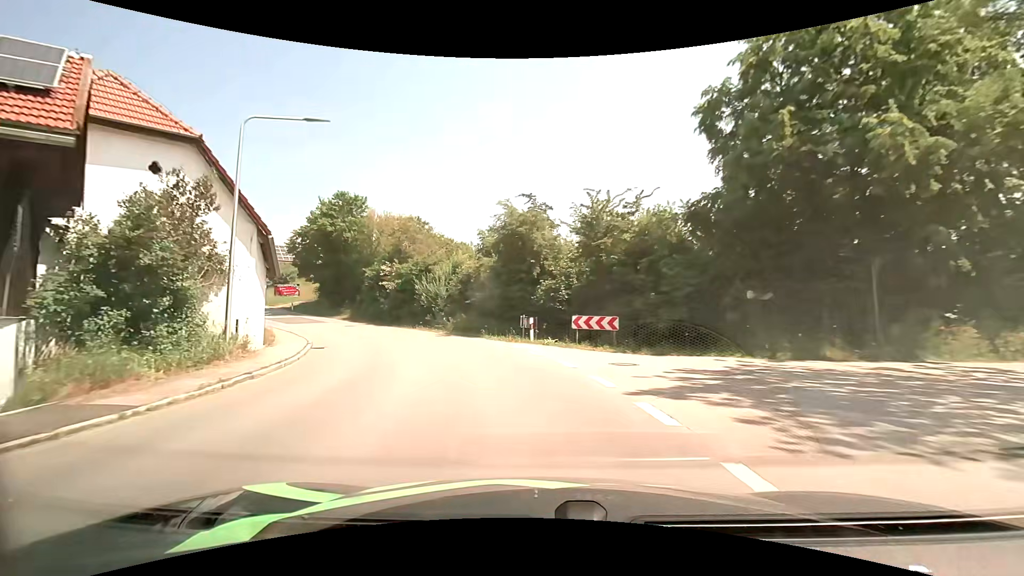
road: secondary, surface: asphalt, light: Day
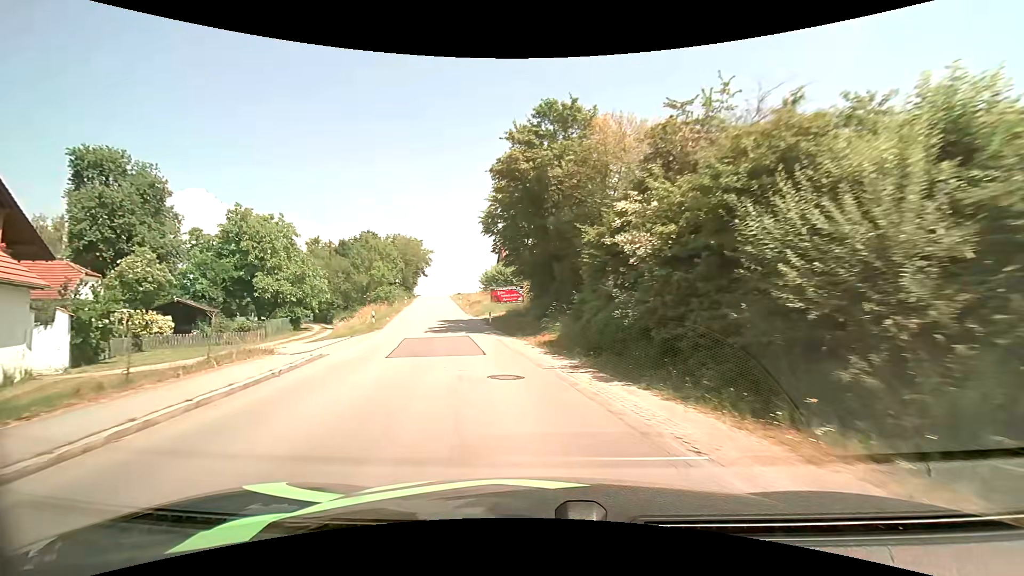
(-6.6, +26.0) m; -29°
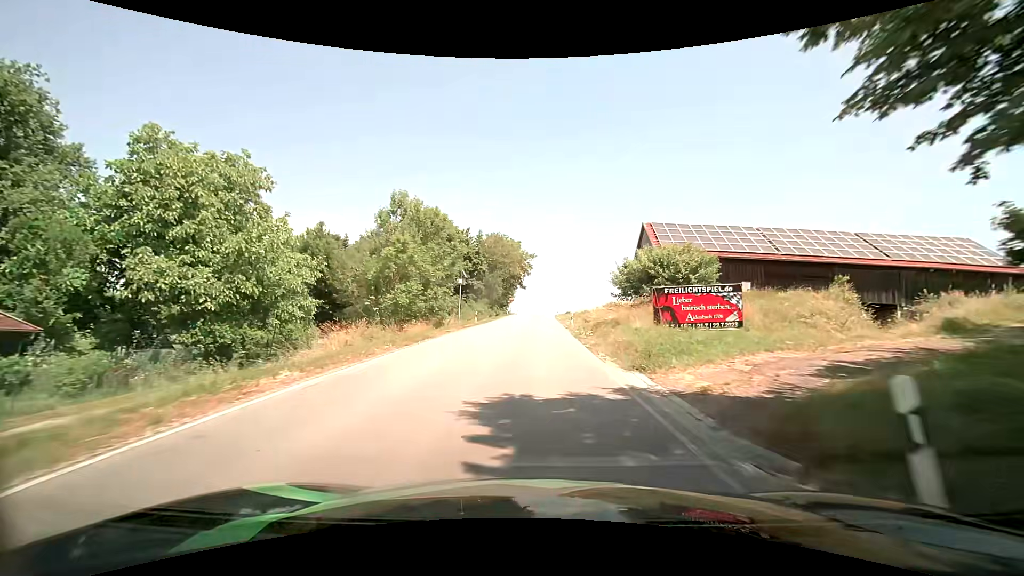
(-5.2, +29.8) m; -13°
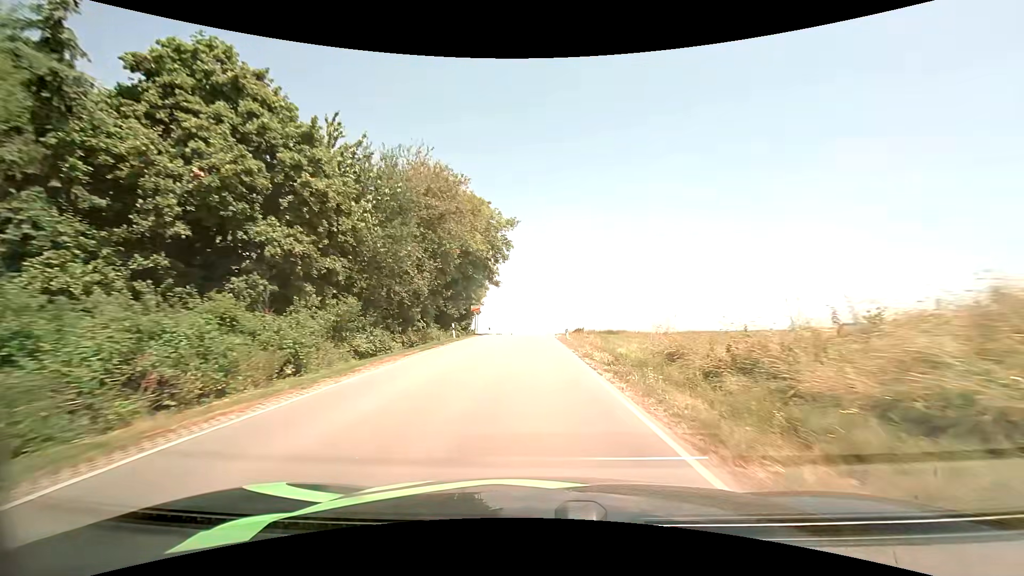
(-0.2, +41.5) m; +1°
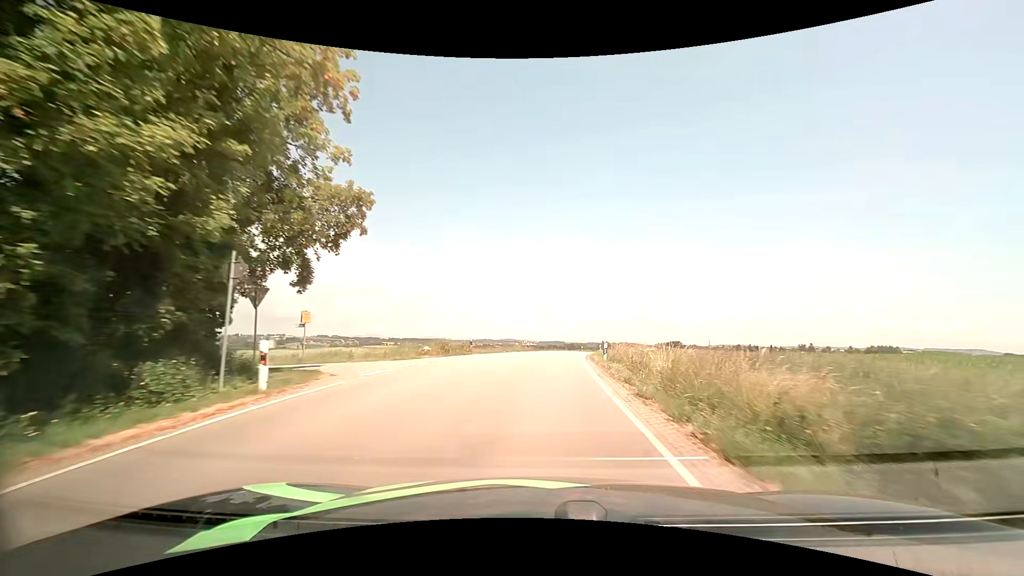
(-0.1, +46.2) m; 0°
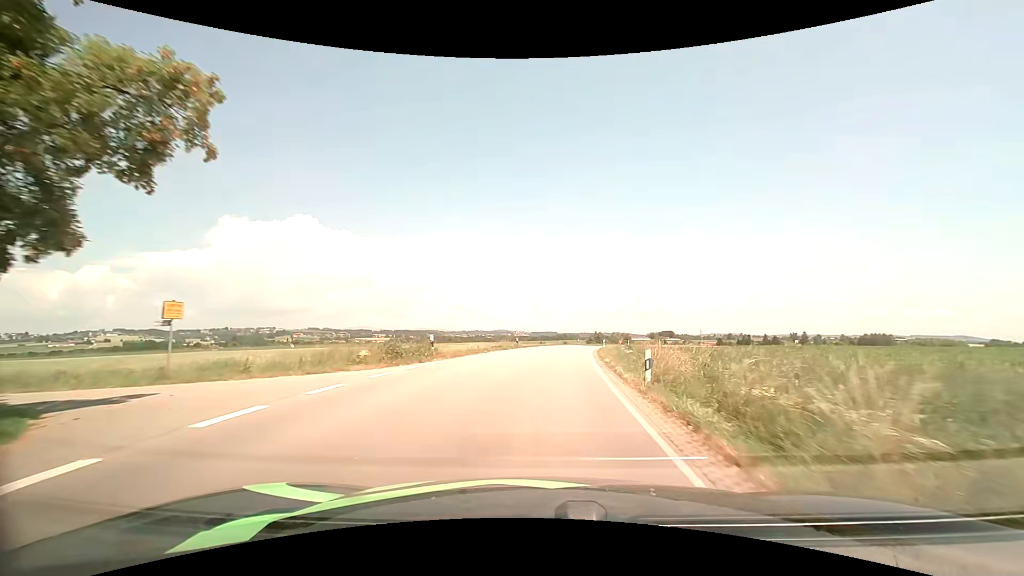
(0.0, +9.2) m; +1°
(0, +10) (0, +20) (+1, +30) (+2, +40) (+4, +50) (+6, +60) (+8, +69) (+11, +79) (+14, +88) (+17, +98) m
